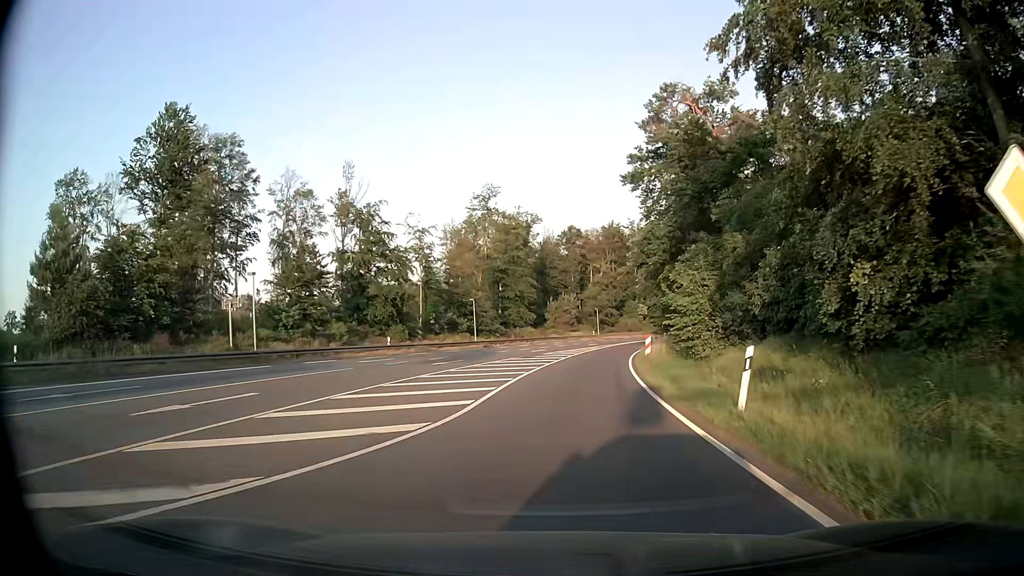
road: primary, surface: asphalt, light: Day
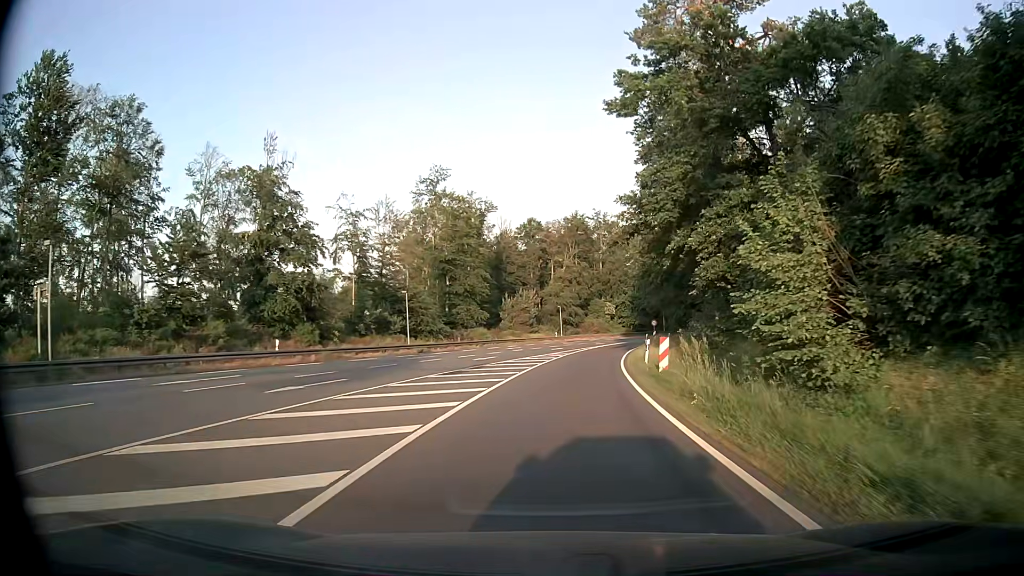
(+0.5, +14.8) m; +4°
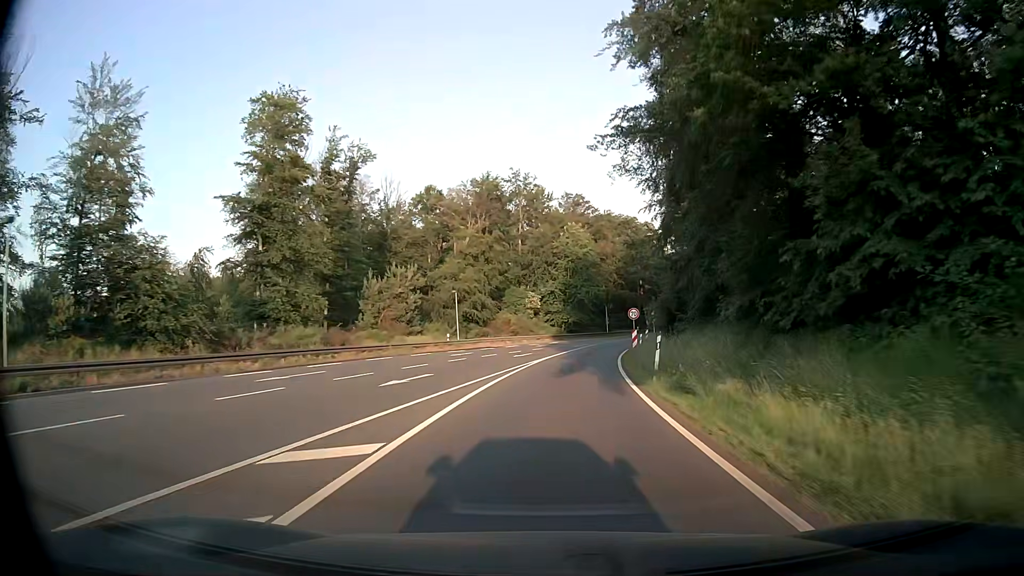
(+2.2, +37.4) m; +7°
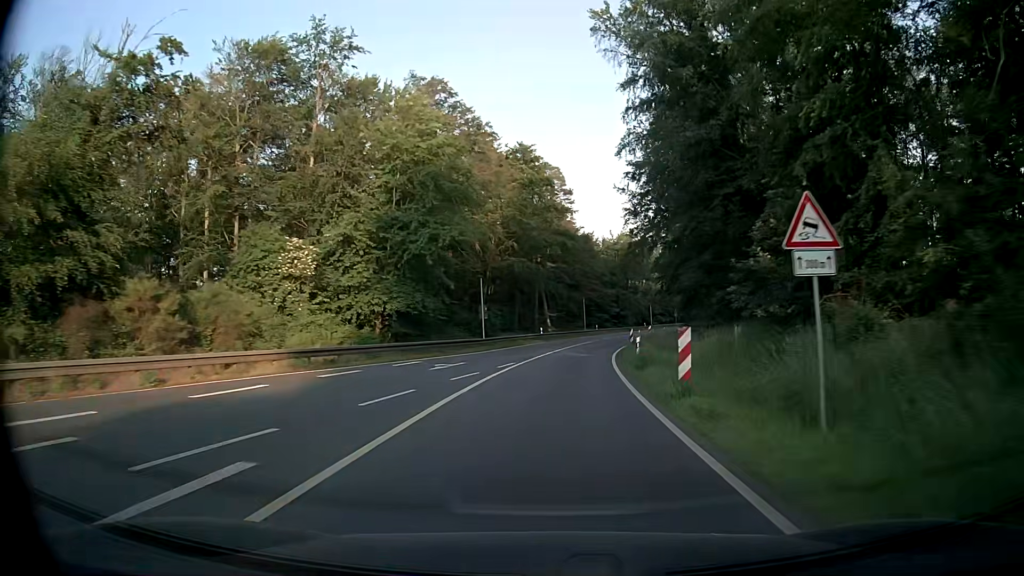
(+5.3, +53.6) m; +11°
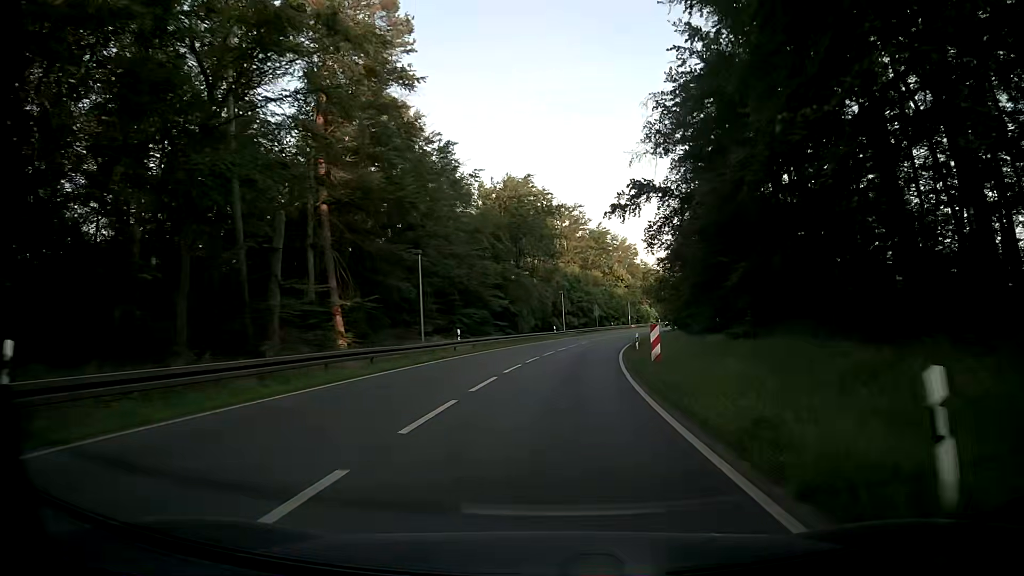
(+4.7, +54.5) m; +10°
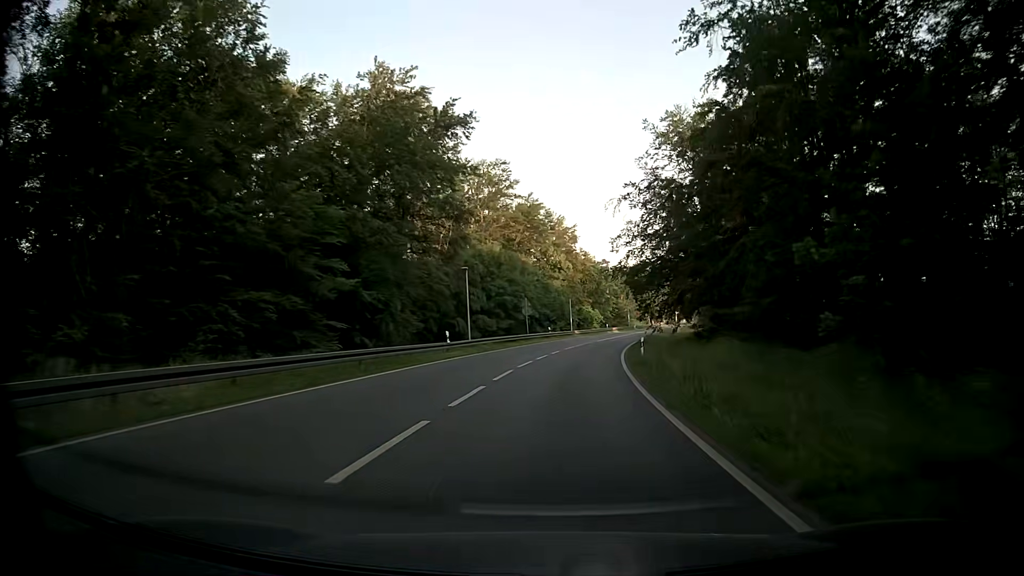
(+1.6, +32.7) m; +6°
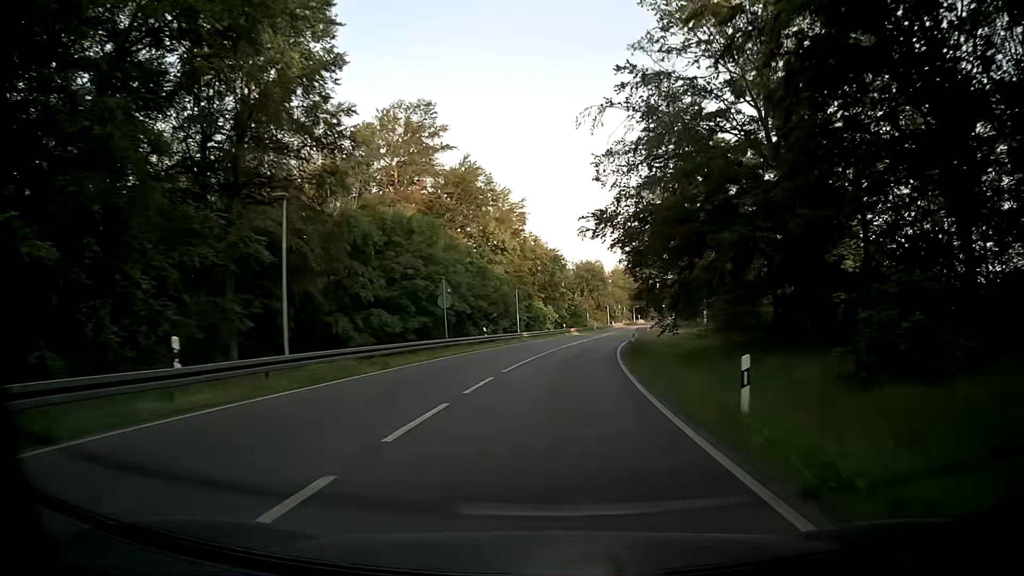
(+1.0, +21.7) m; +5°
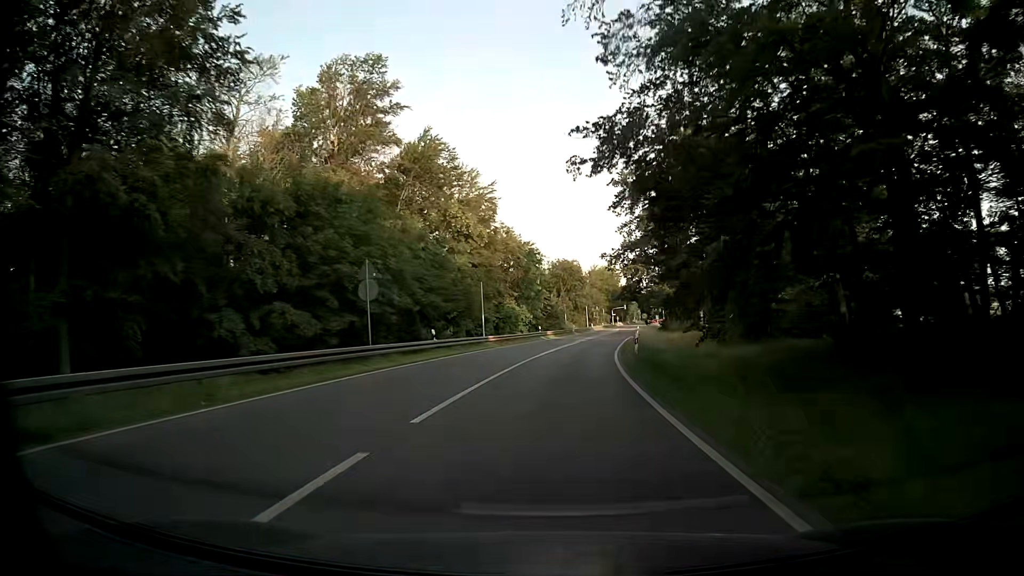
(+0.2, +10.9) m; +2°
(0, +10) (+1, +20) (+1, +30) (+2, +40) (+3, +50) (+5, +60) (+6, +70) (+8, +79) (+10, +89) (+11, +99) m
